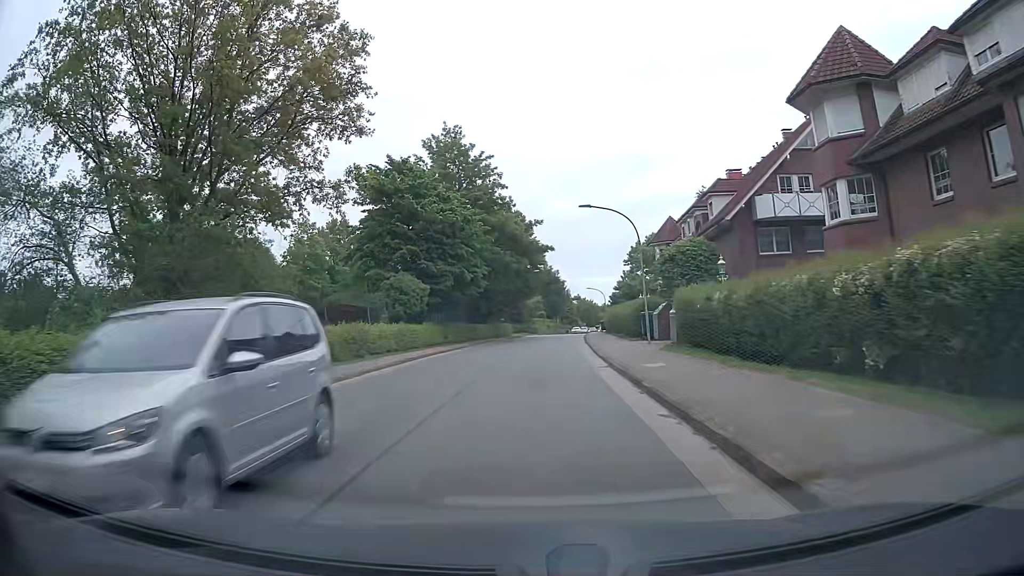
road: tertiary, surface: asphalt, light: Day
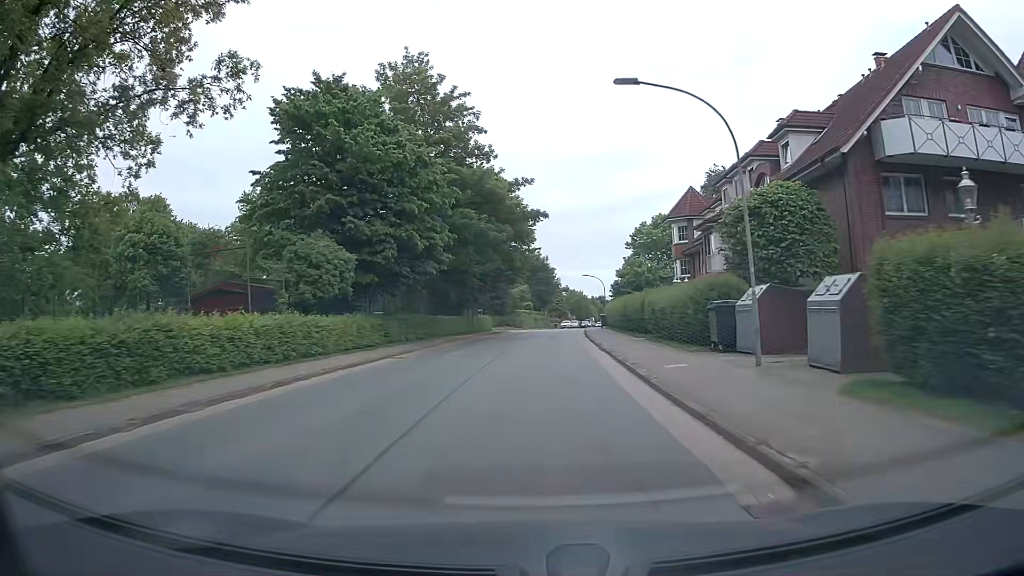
(+0.2, +14.7) m; +1°
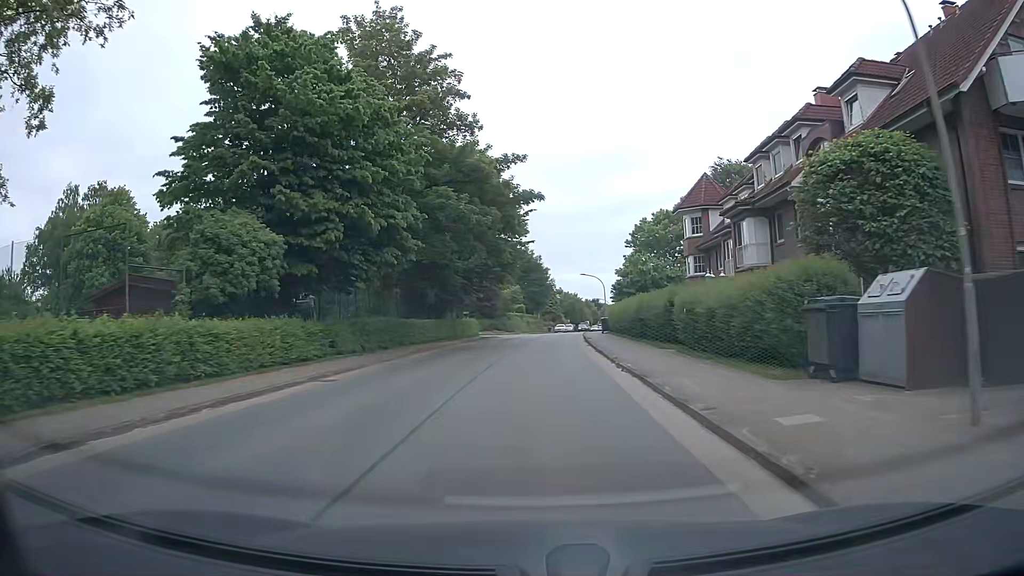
(+0.1, +7.2) m; +1°
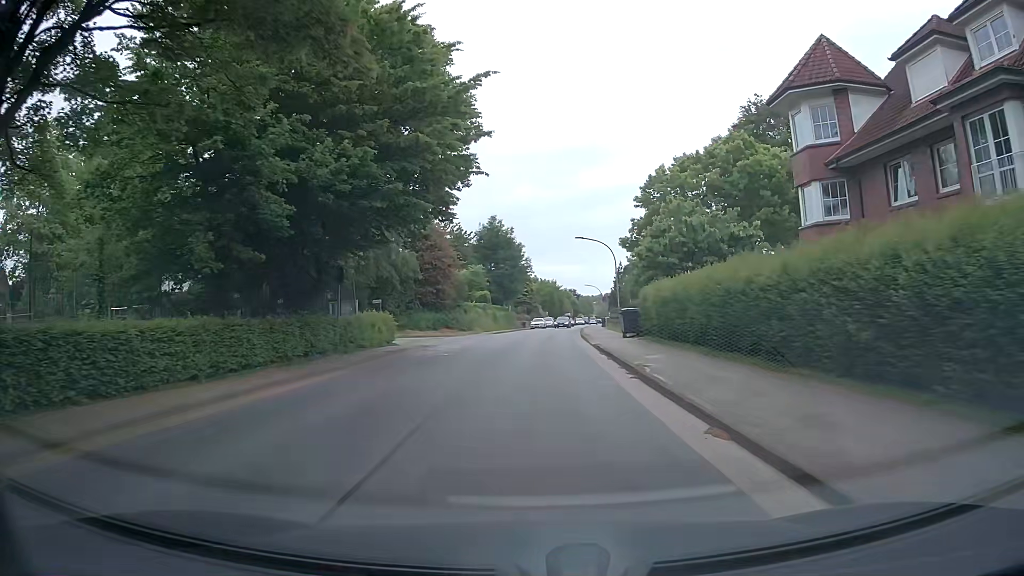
(+0.5, +26.4) m; +3°
